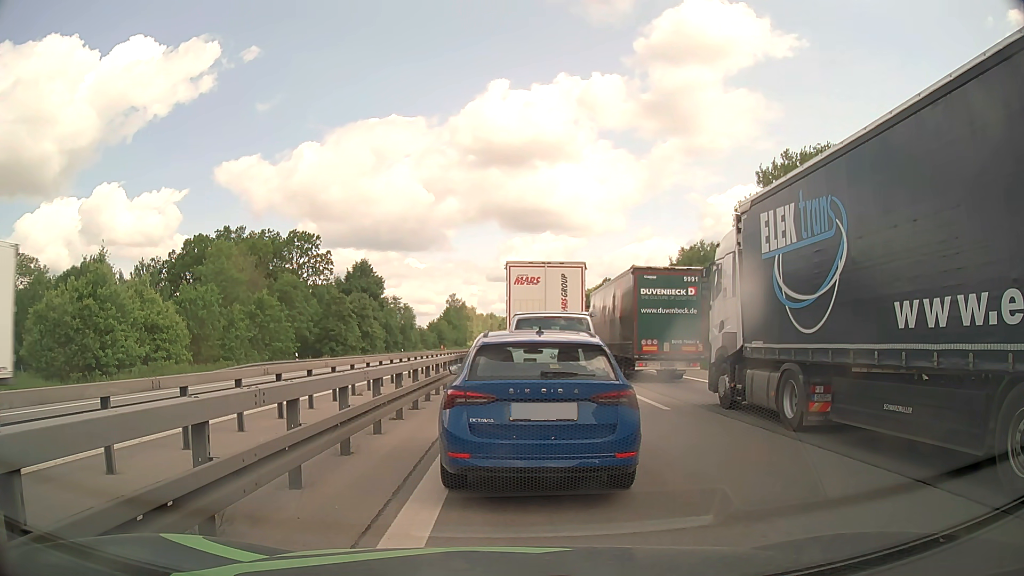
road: motorway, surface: asphalt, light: Day
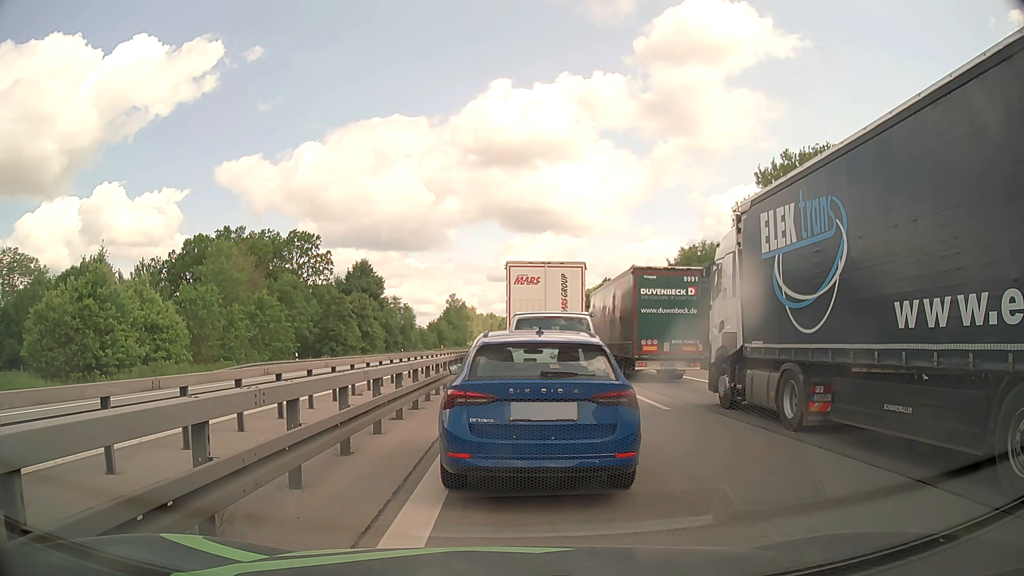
(0.0, 0.0) m; 0°
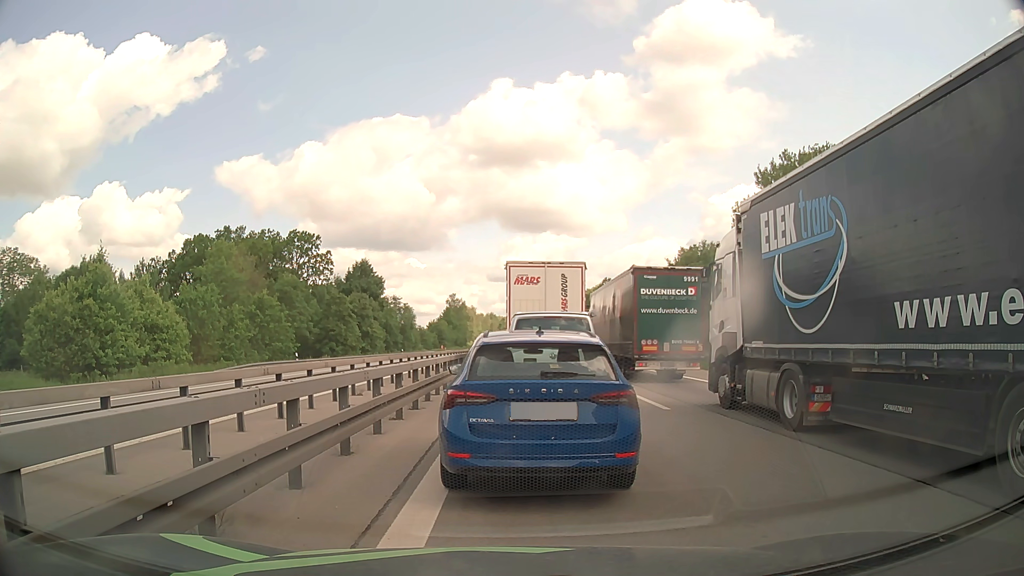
(0.0, 0.0) m; 0°
